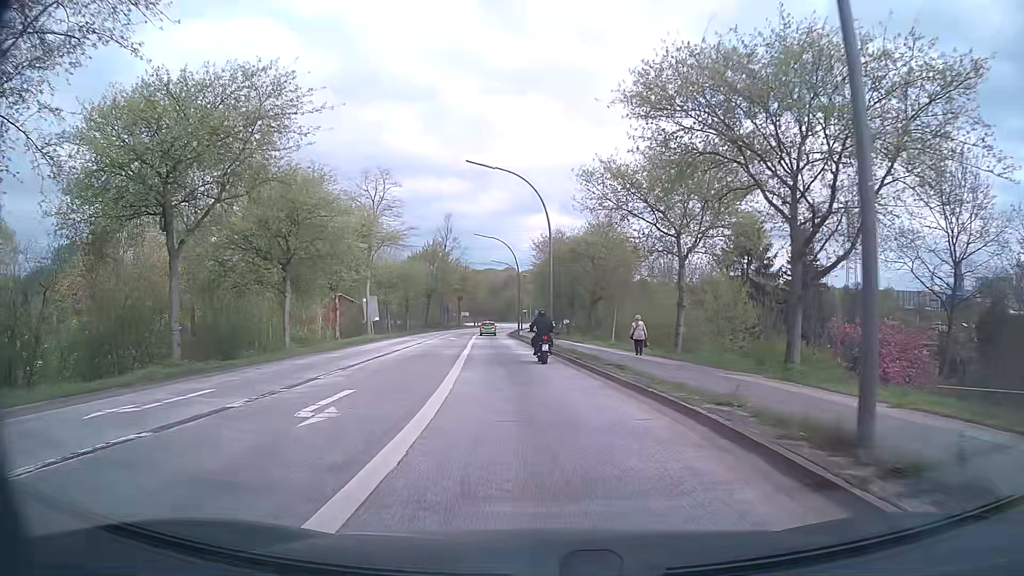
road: secondary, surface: asphalt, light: Day
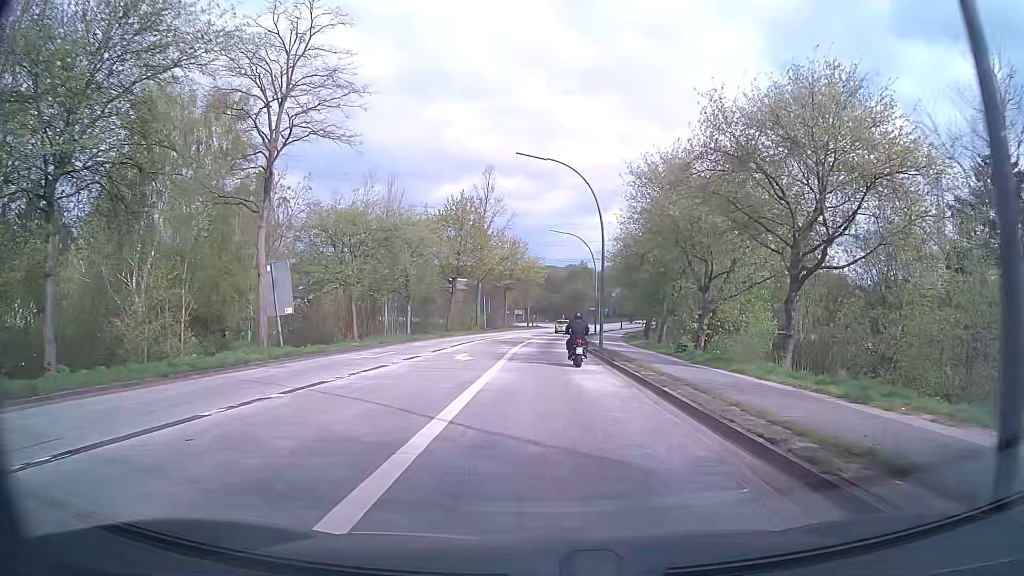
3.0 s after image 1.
(-2.1, +32.0) m; -6°
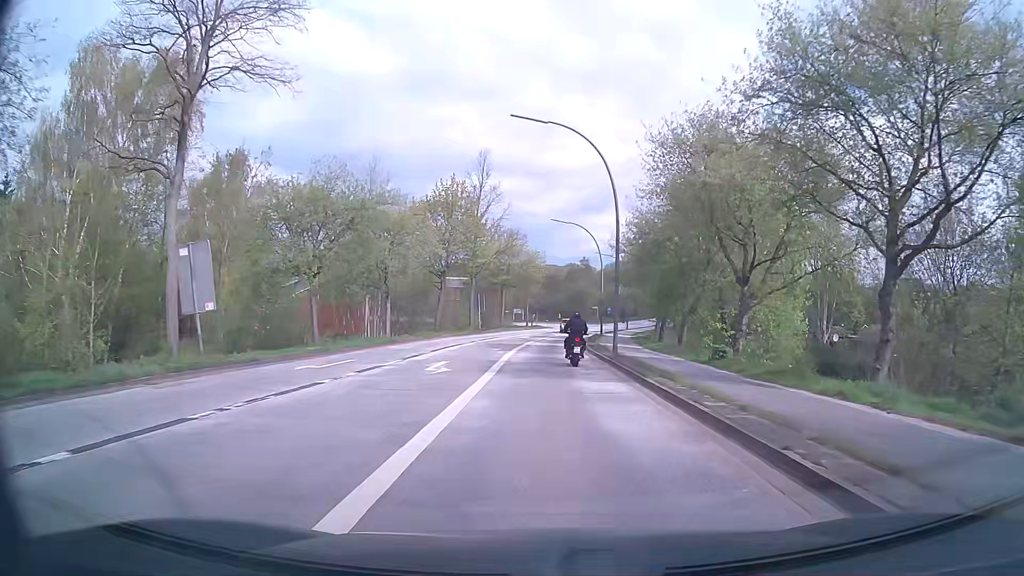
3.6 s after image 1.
(0.0, +6.5) m; 0°
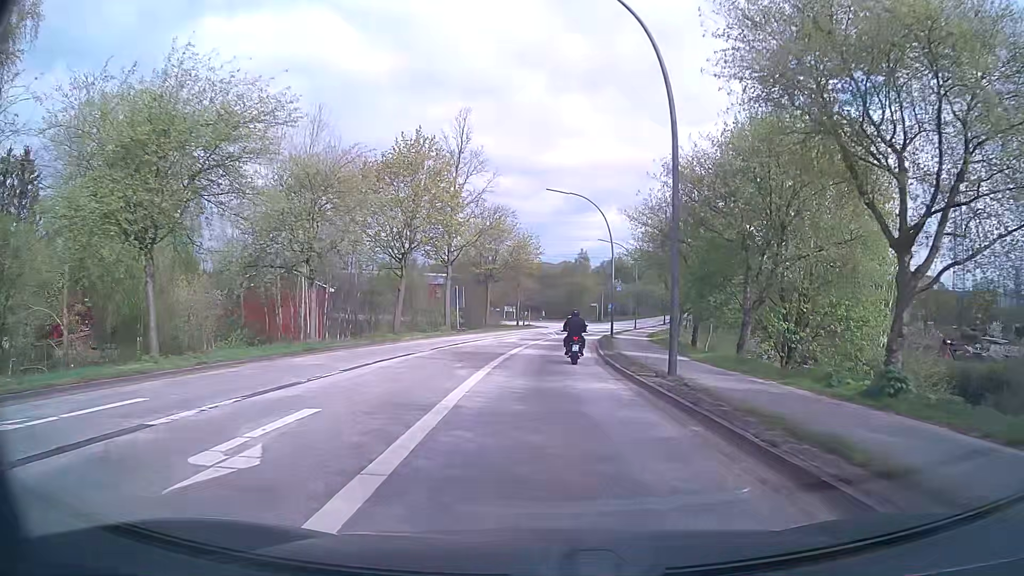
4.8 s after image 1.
(+0.1, +13.0) m; +1°
(0, +10) (0, +20) (0, +30) (+1, +40) (+2, +50) (+4, +60) (+6, +70) (+8, +79) (+11, +89) (+14, +99) m
